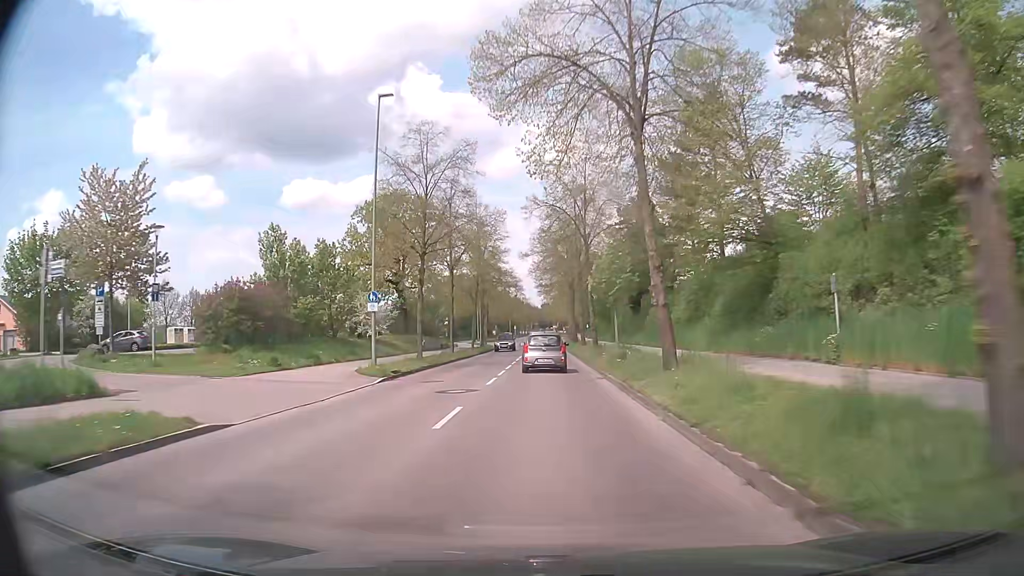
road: tertiary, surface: asphalt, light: Day
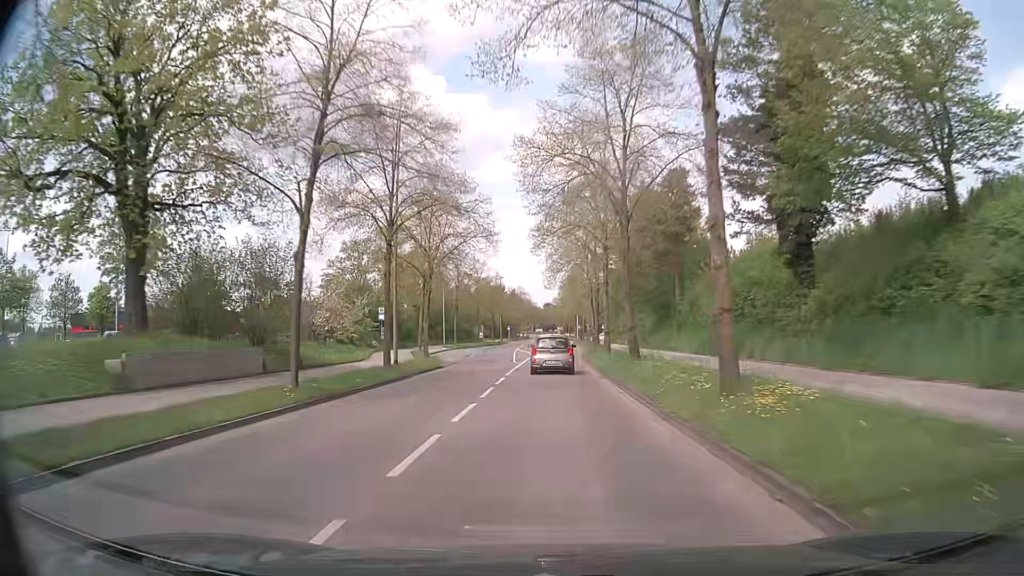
(-0.3, +39.4) m; -1°
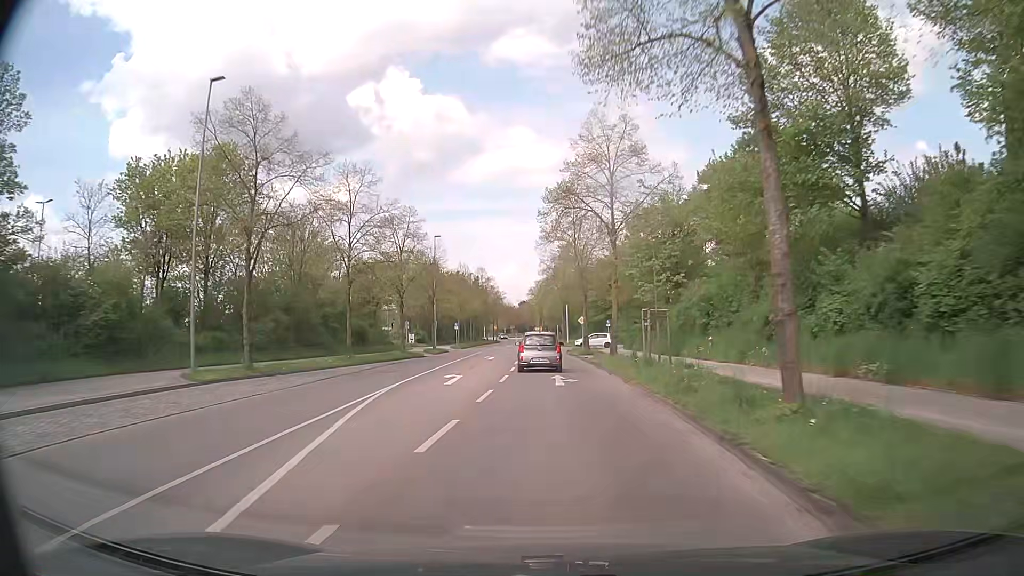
(+0.9, +49.2) m; +2°
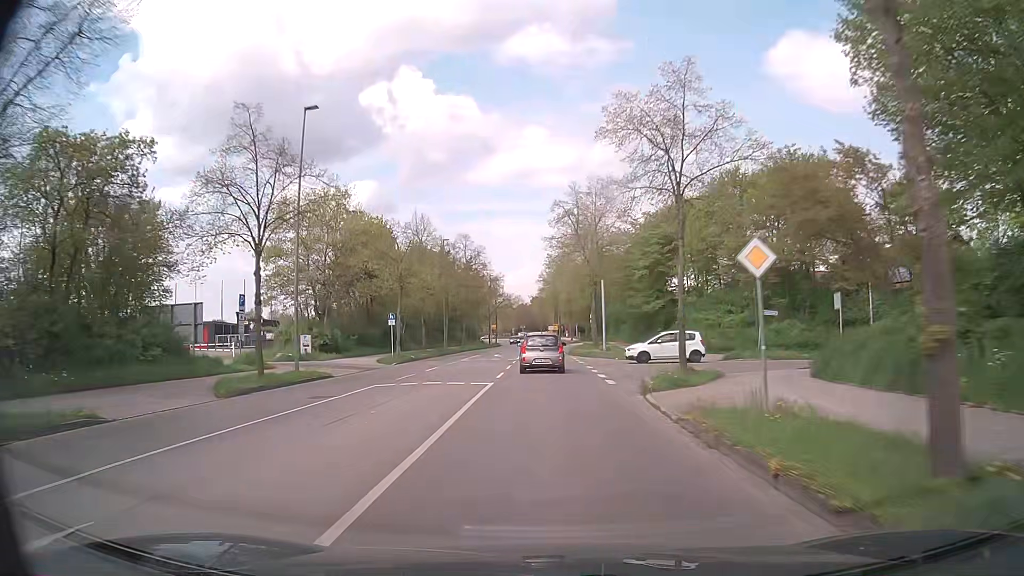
(-0.1, +38.5) m; -1°
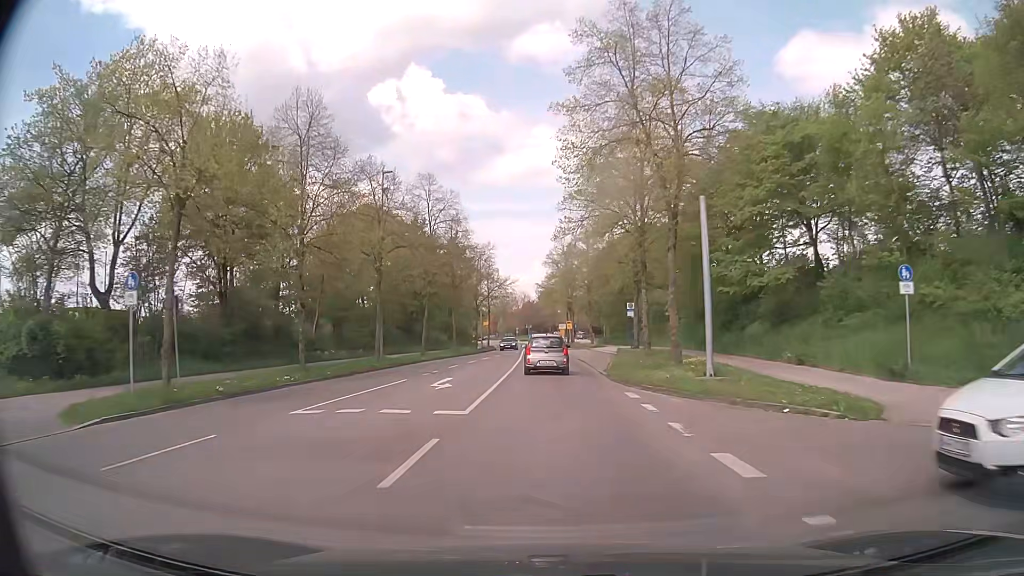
(-0.2, +27.8) m; -1°
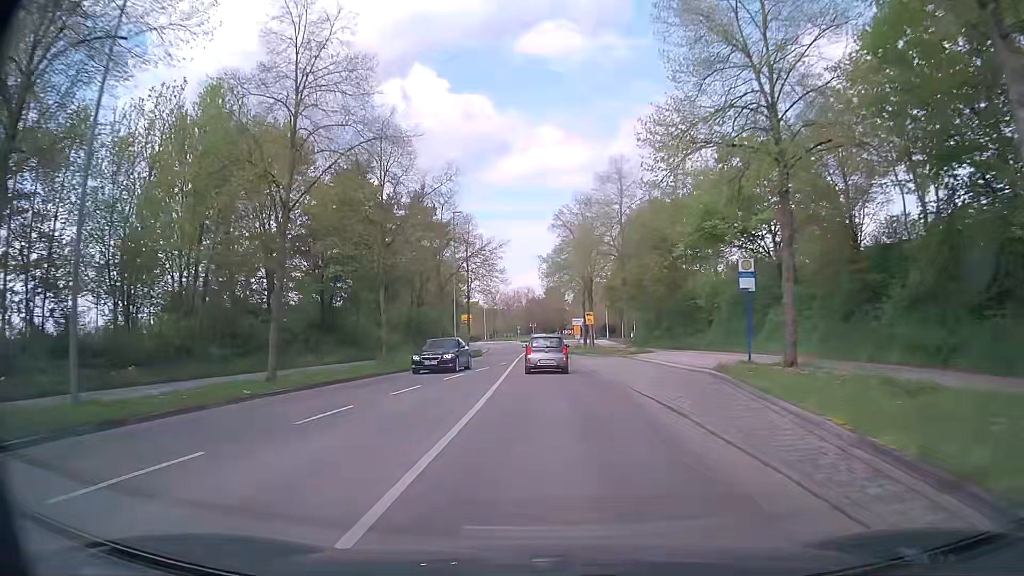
(-0.2, +26.7) m; -1°
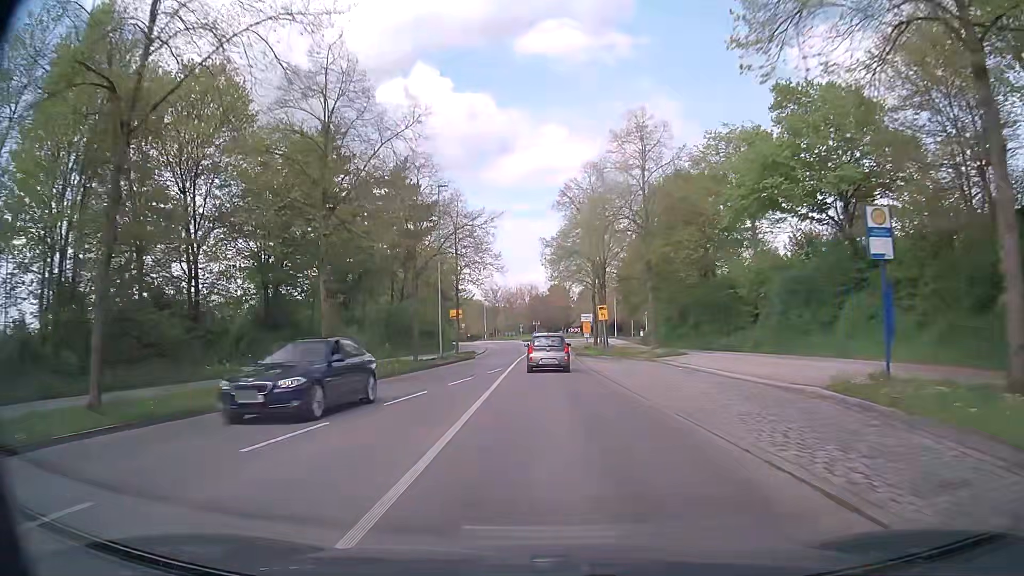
(0.0, +8.8) m; 0°
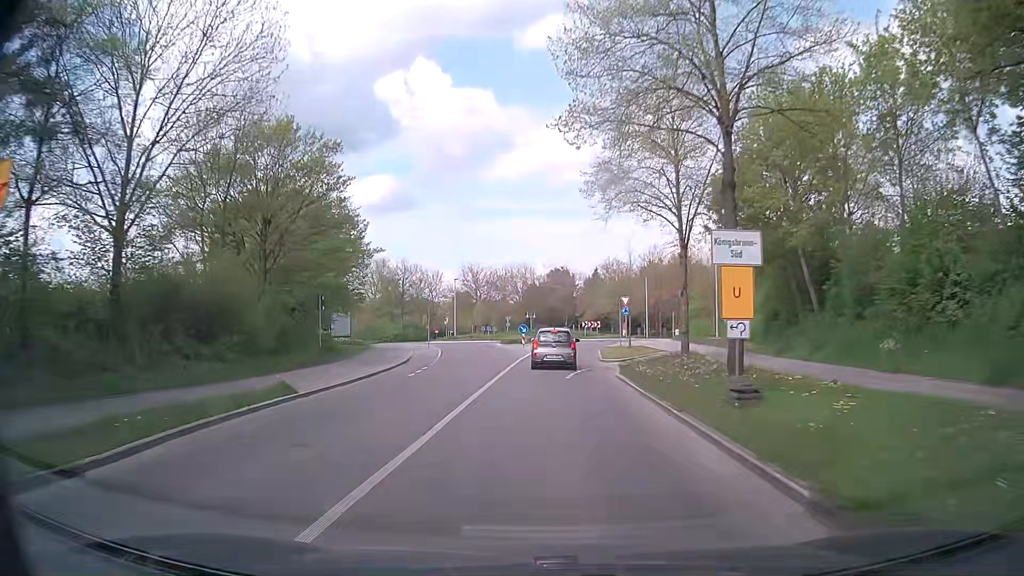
(-0.3, +41.9) m; 0°
(0, +10) (0, +20) (0, +30) (+1, +40) (+2, +50) (+7, +59) (+11, +68) (+9, +77) (+2, +84) (-8, +83) m
